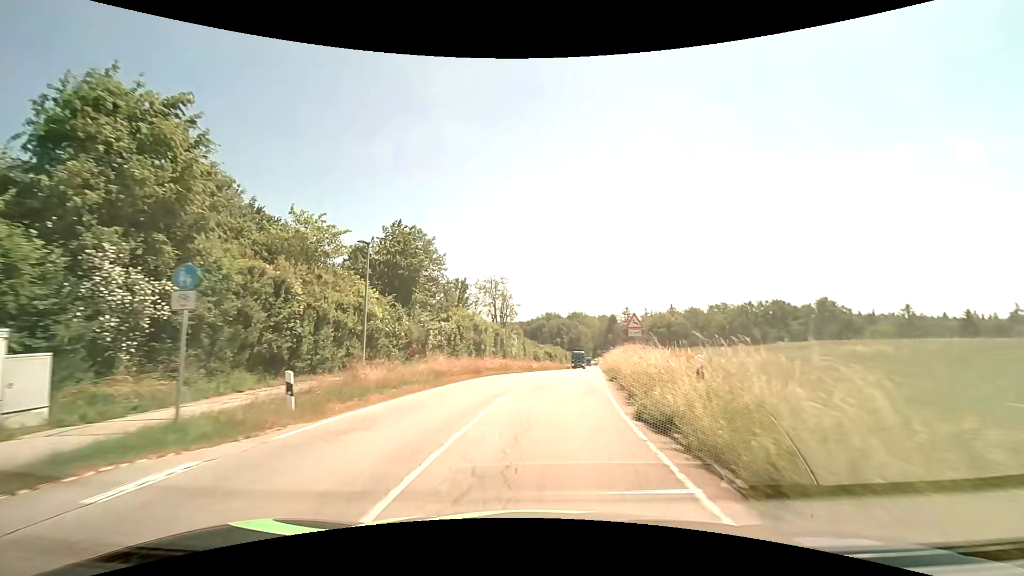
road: tertiary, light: Day
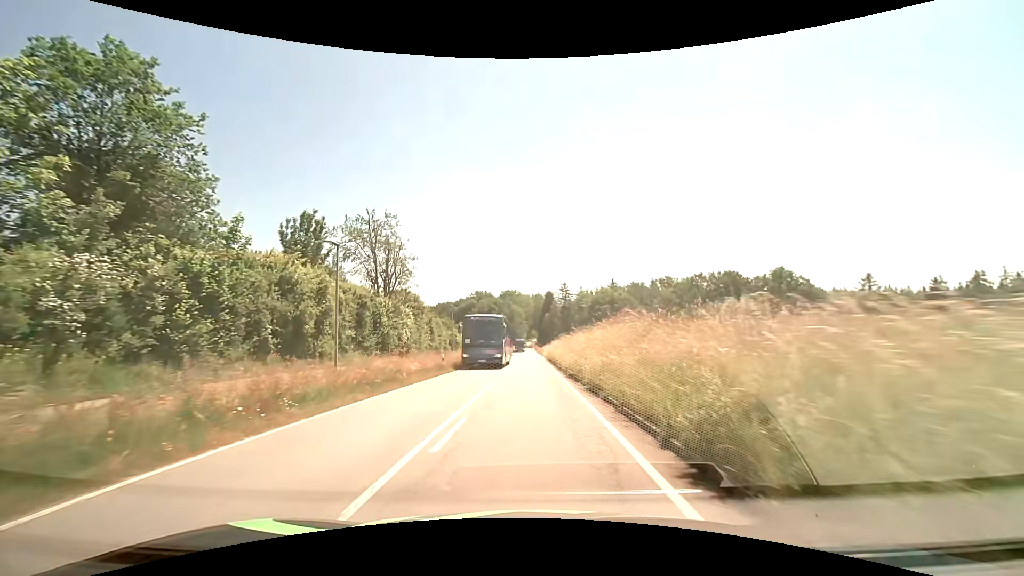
(+2.3, +27.9) m; +8°
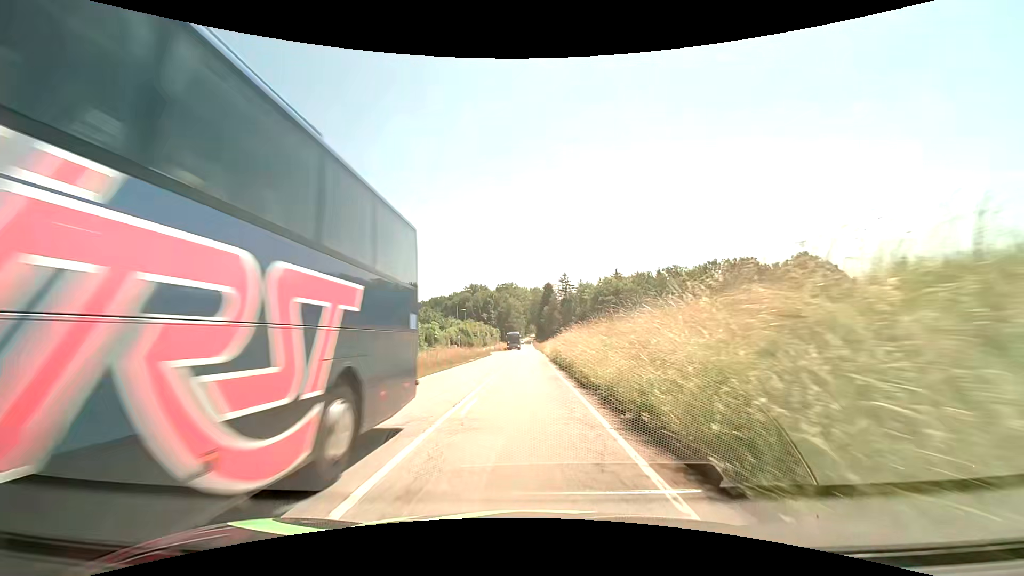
(0.0, +14.6) m; 0°
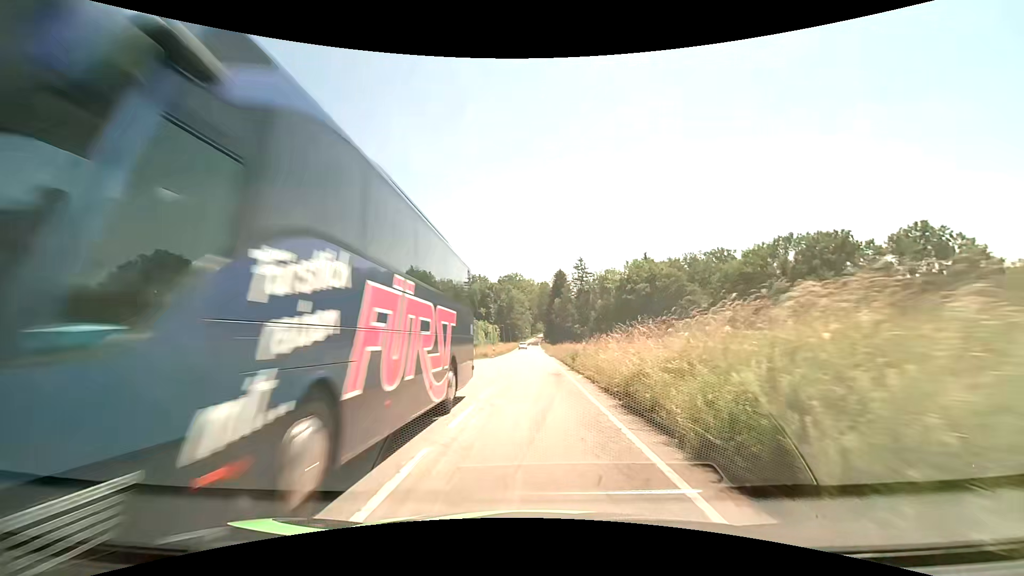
(-0.3, +37.3) m; -1°
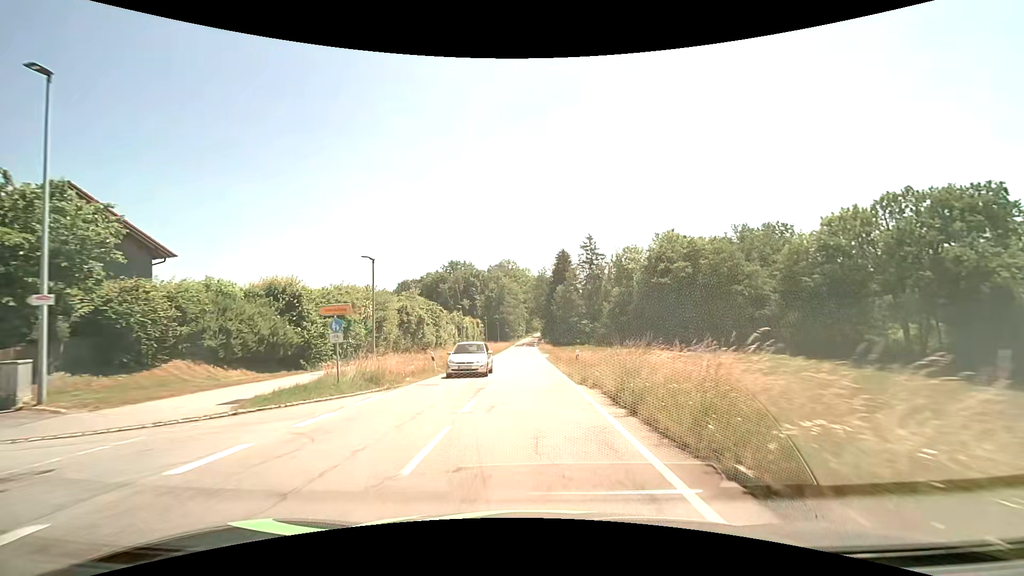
(+0.3, +34.3) m; +1°
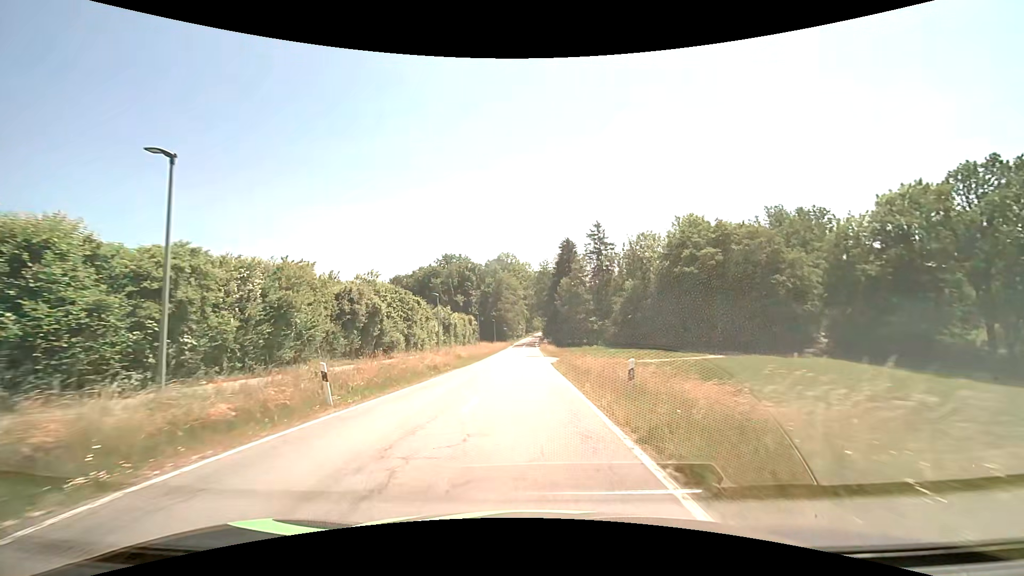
(0.0, +13.3) m; 0°
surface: asphalt
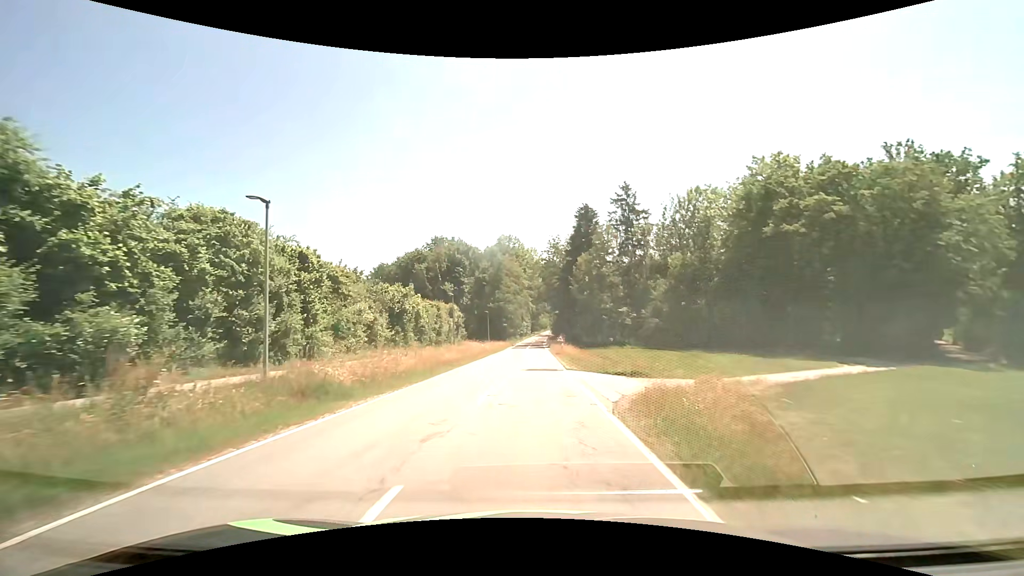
(-0.2, +26.5) m; -1°
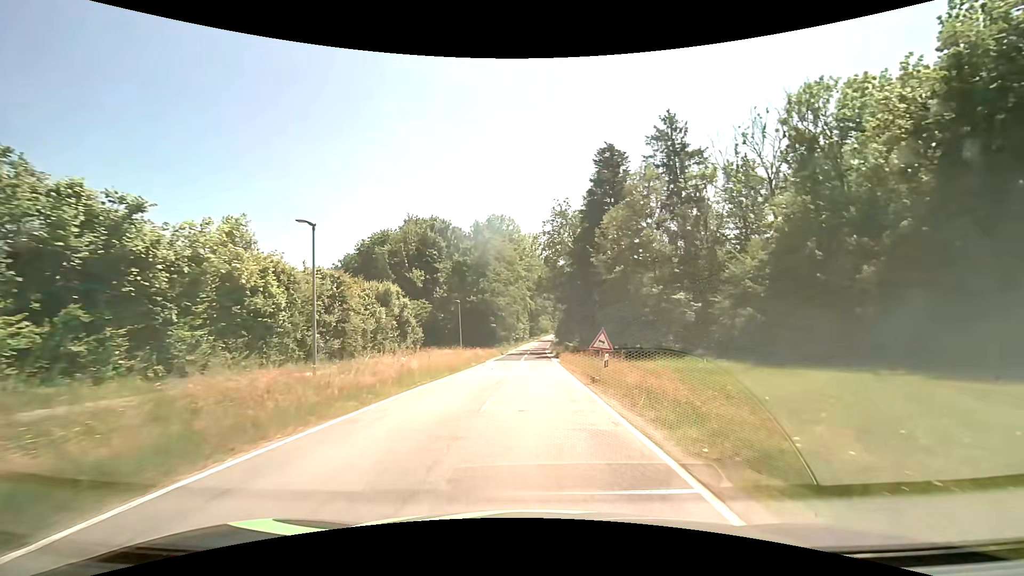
(+0.2, +27.7) m; 0°
(0, +10) (0, +20) (0, +30) (0, +40) (0, +50) (+1, +60) (+1, +70) (+1, +80) (+1, +90) (+2, +100) m
